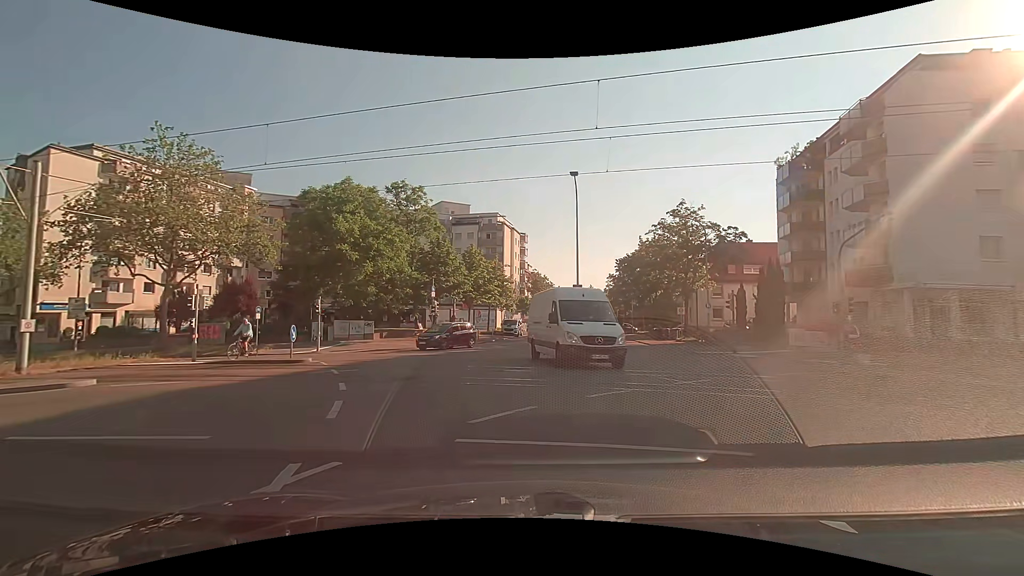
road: residential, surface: asphalt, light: Day
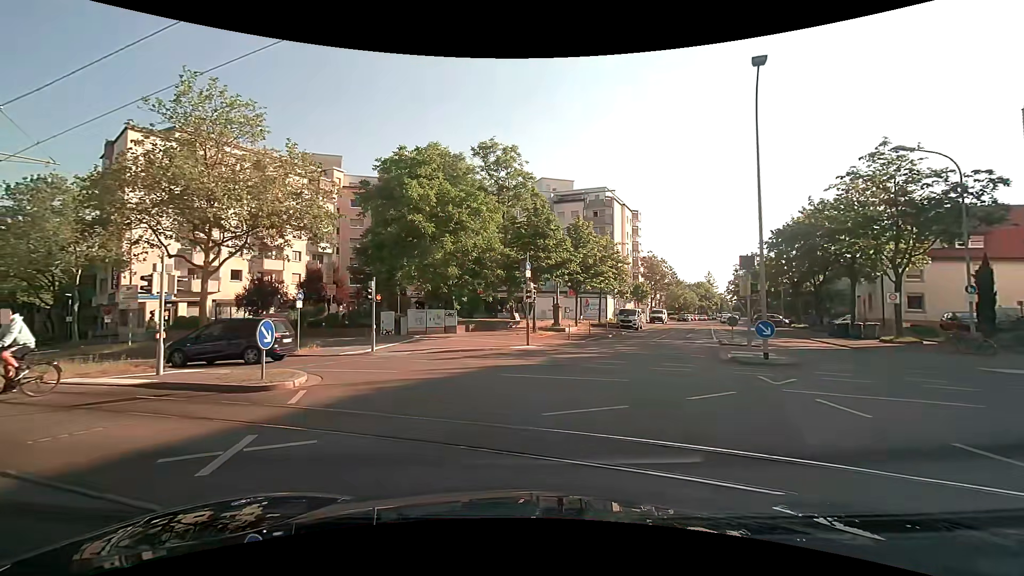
(-0.8, +9.8) m; -10°
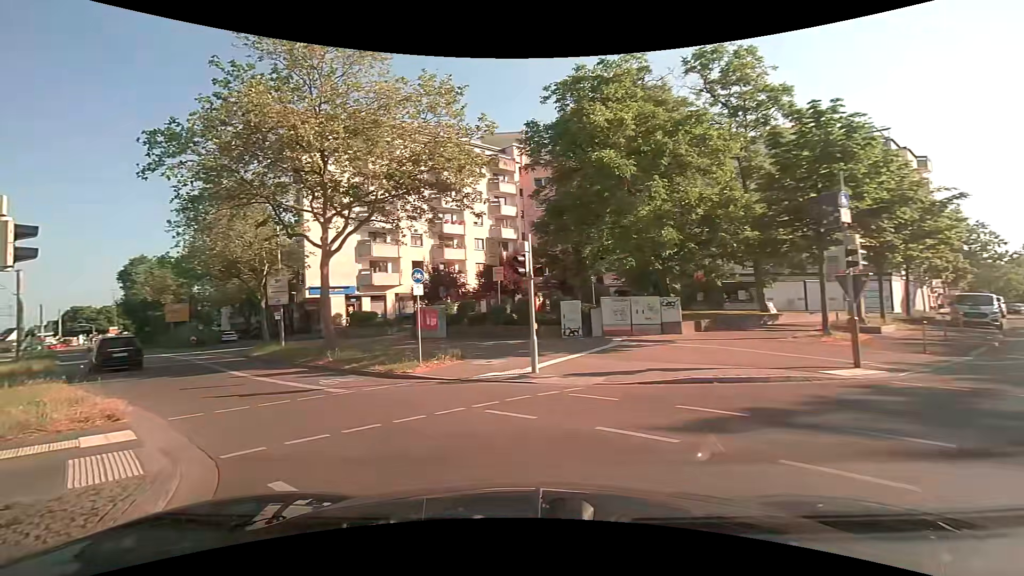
(-1.8, +11.3) m; -25°
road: tertiary
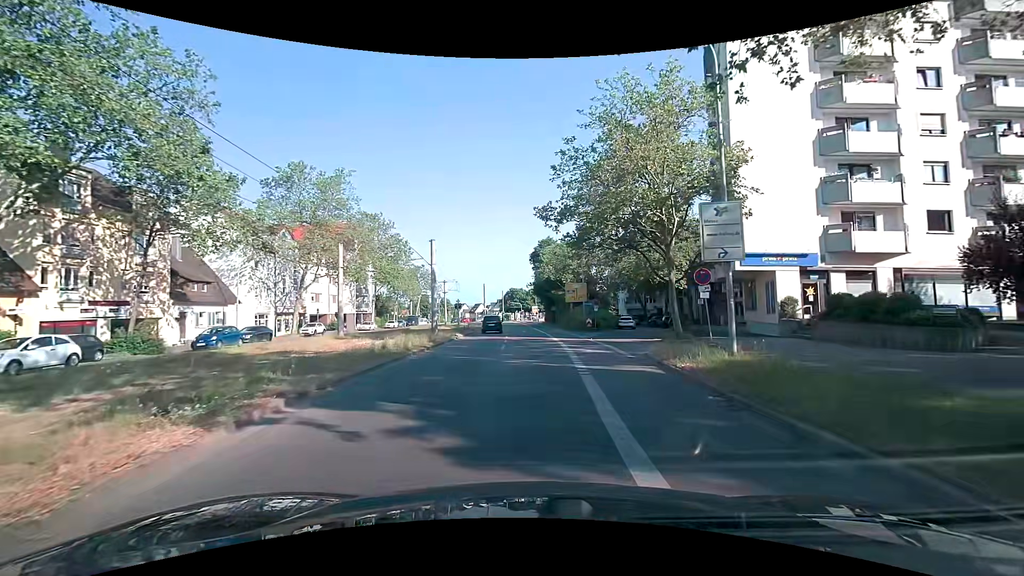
(-7.0, +14.9) m; -41°
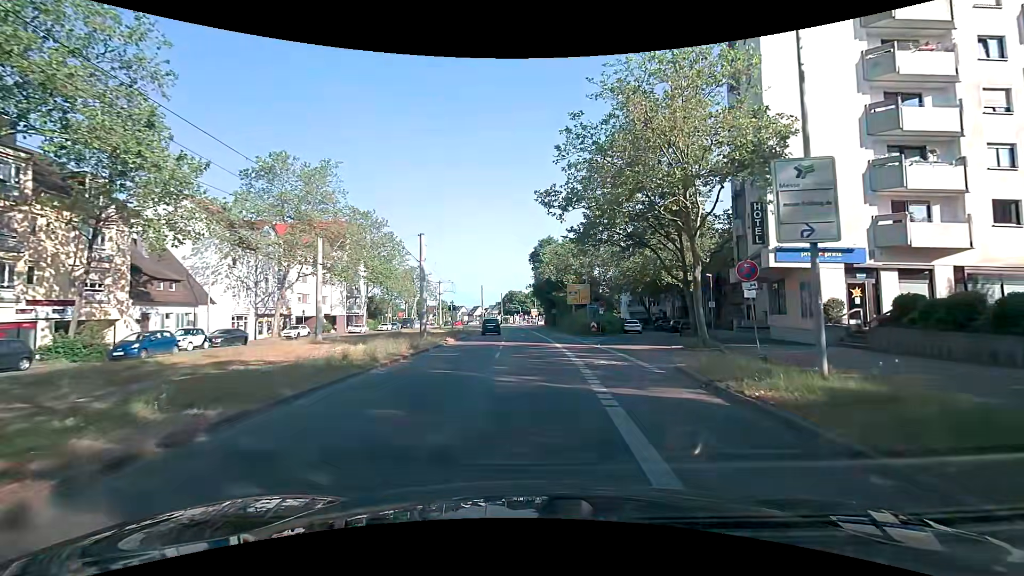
(0.0, +3.9) m; +1°
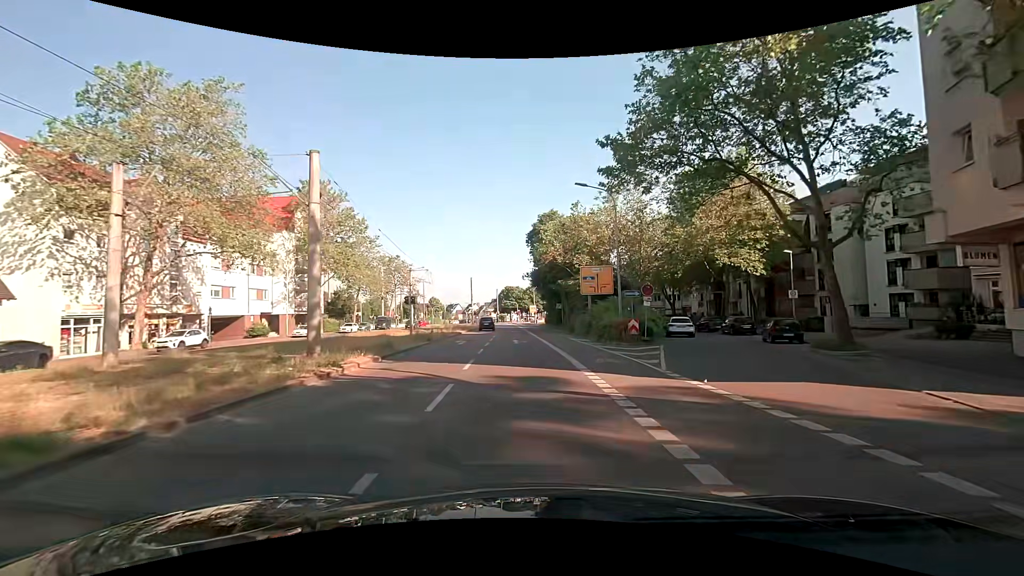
(+0.1, +17.0) m; 0°
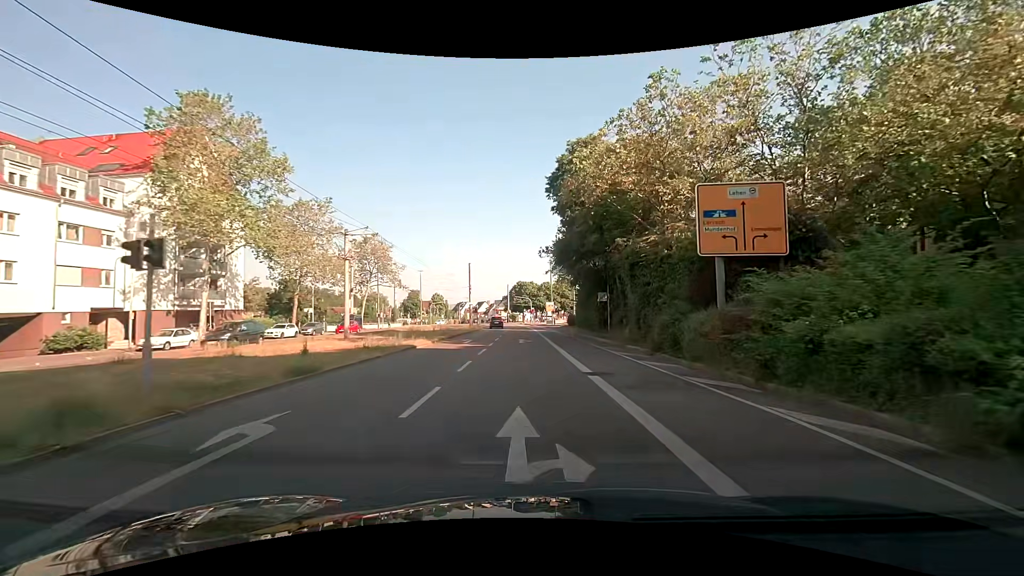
(-0.3, +24.6) m; -2°
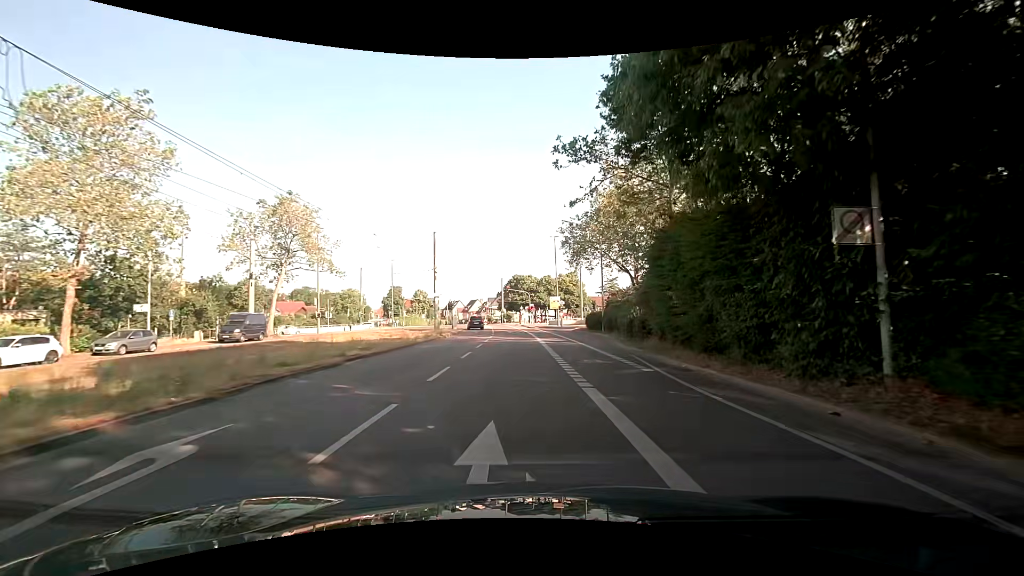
(+0.1, +25.9) m; +1°
(0, +10) (+1, +20) (+2, +30) (+3, +40) (+3, +50) (+3, +60) (+6, +69) (+11, +78) (+19, +84) (+28, +89) m
